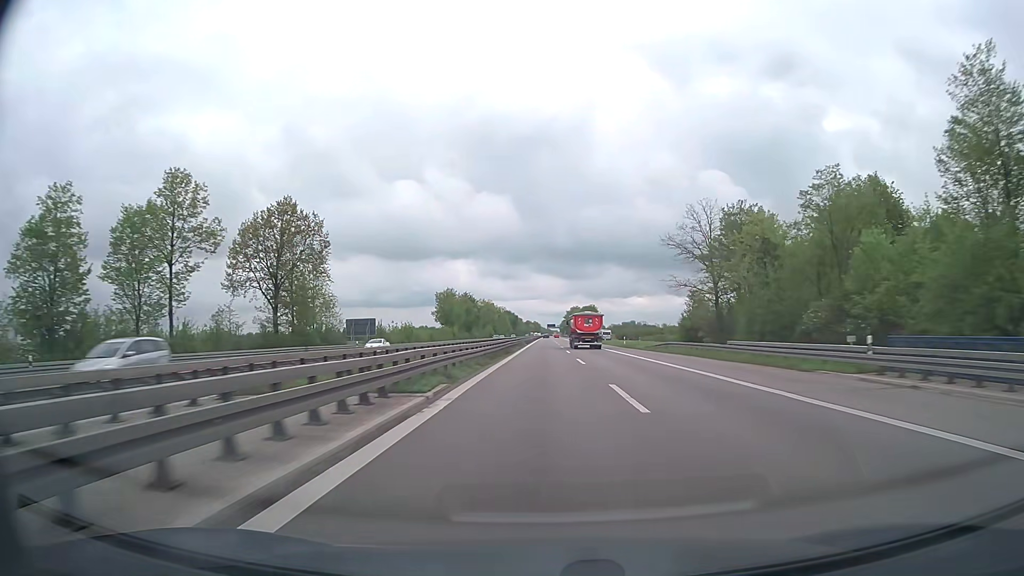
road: trunk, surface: asphalt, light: Day
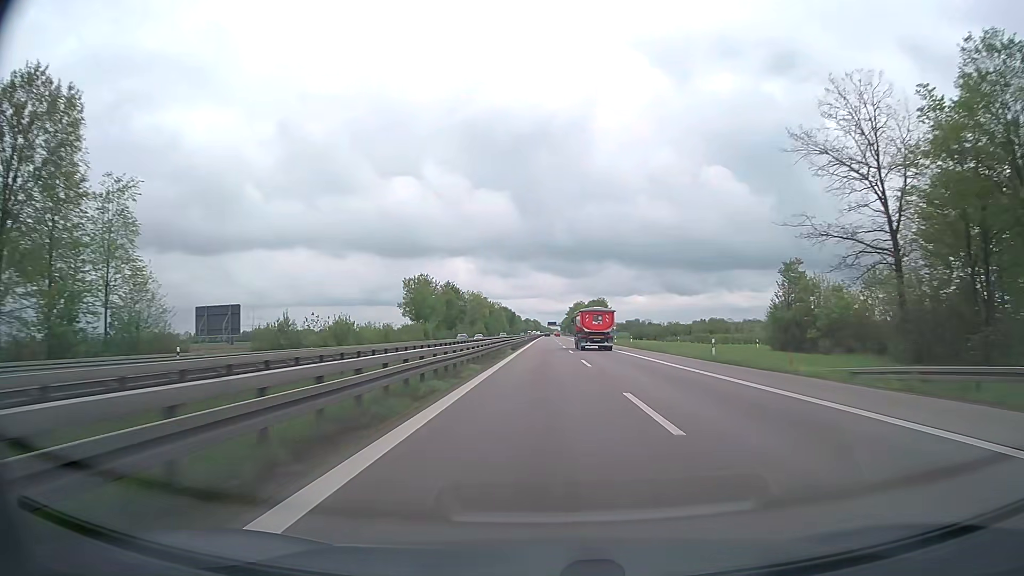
(-0.1, +38.7) m; 0°
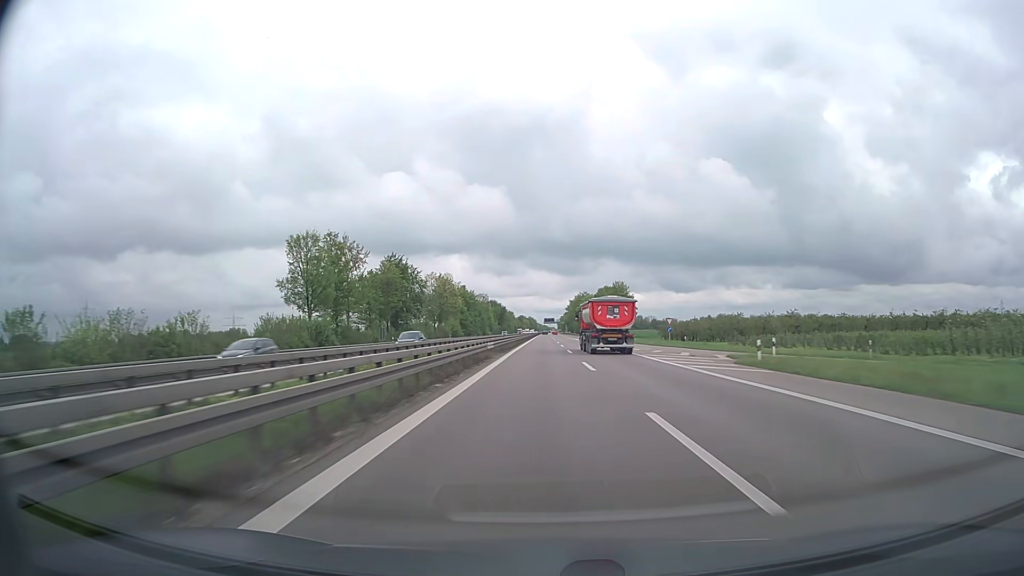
(+0.2, +58.0) m; 0°
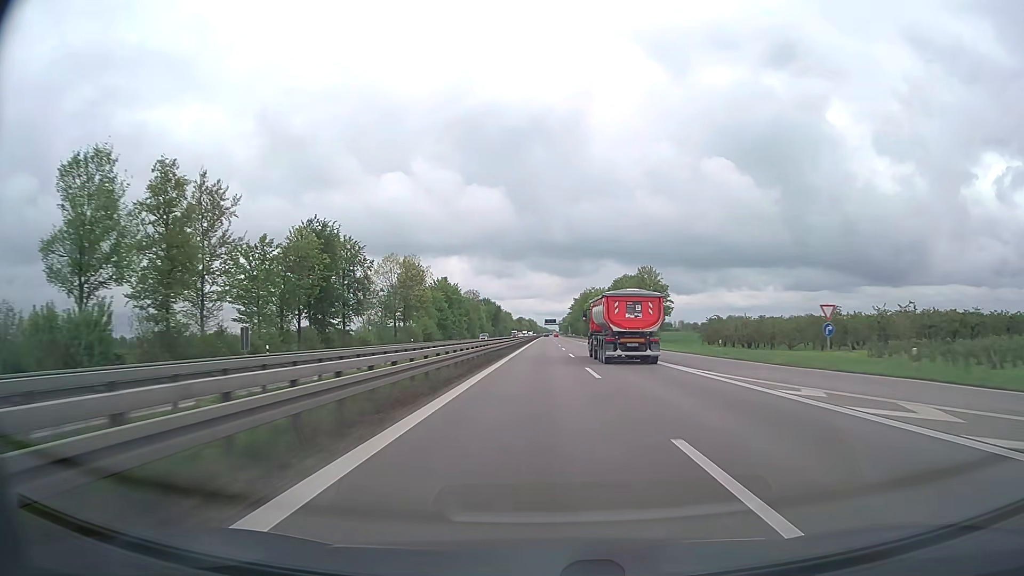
(0.0, +38.7) m; 0°
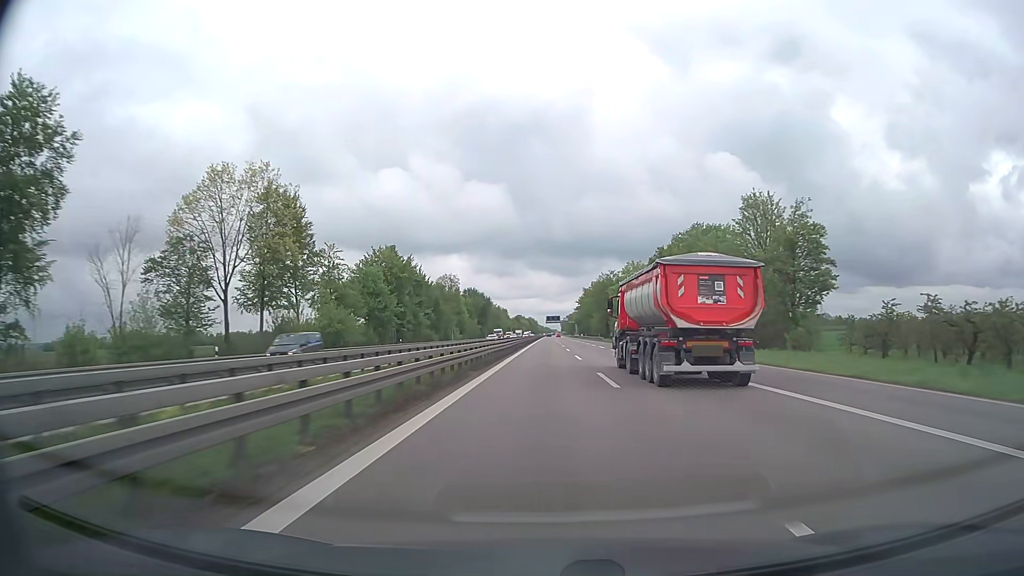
(0.0, +58.0) m; 0°
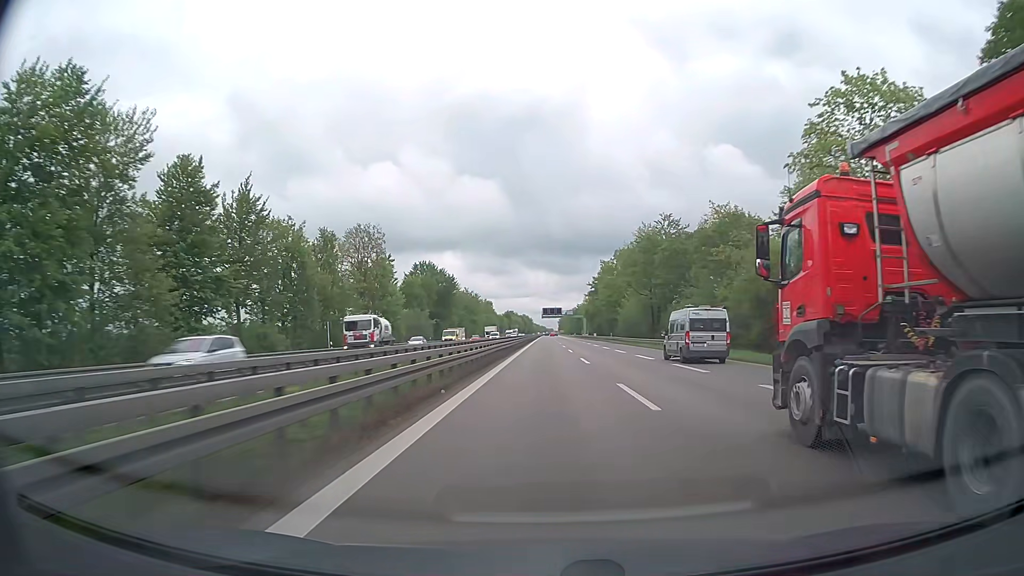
(+0.1, +77.3) m; 0°
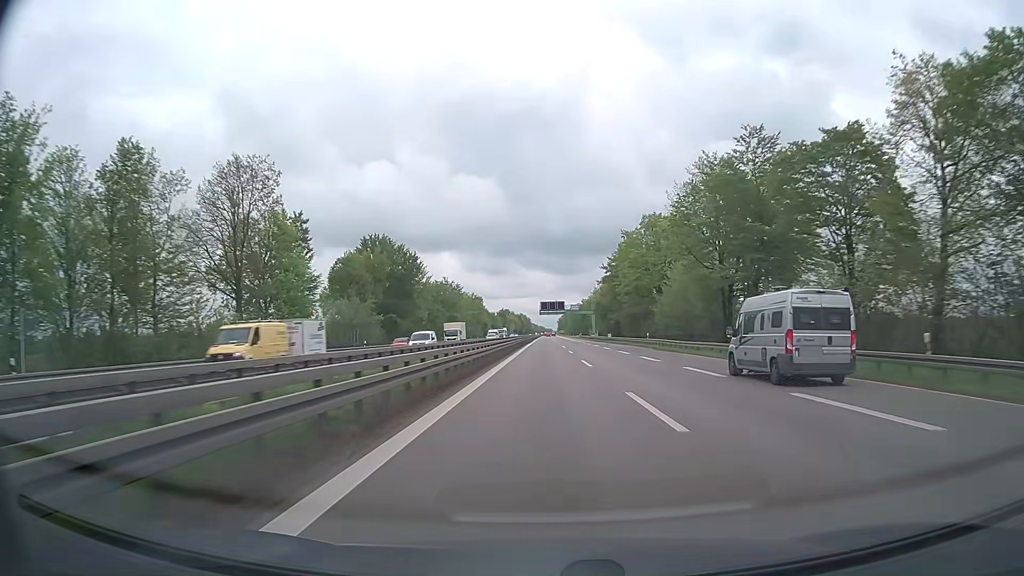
(0.0, +38.6) m; 0°
(0, +10) (0, +20) (0, +30) (0, +40) (0, +50) (0, +60) (0, +70) (0, +80) (0, +90) (0, +100) m
